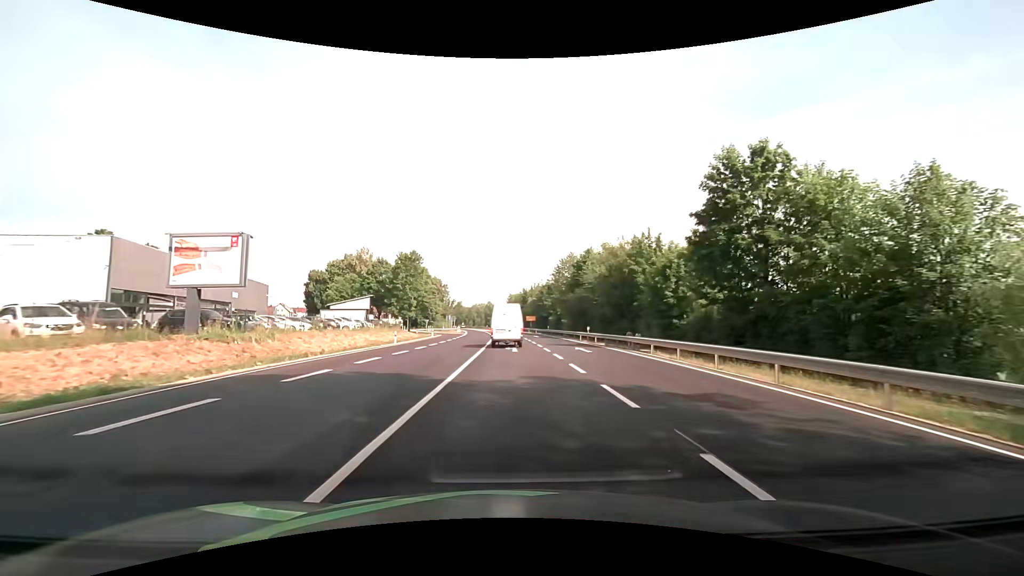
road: primary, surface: asphalt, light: Day
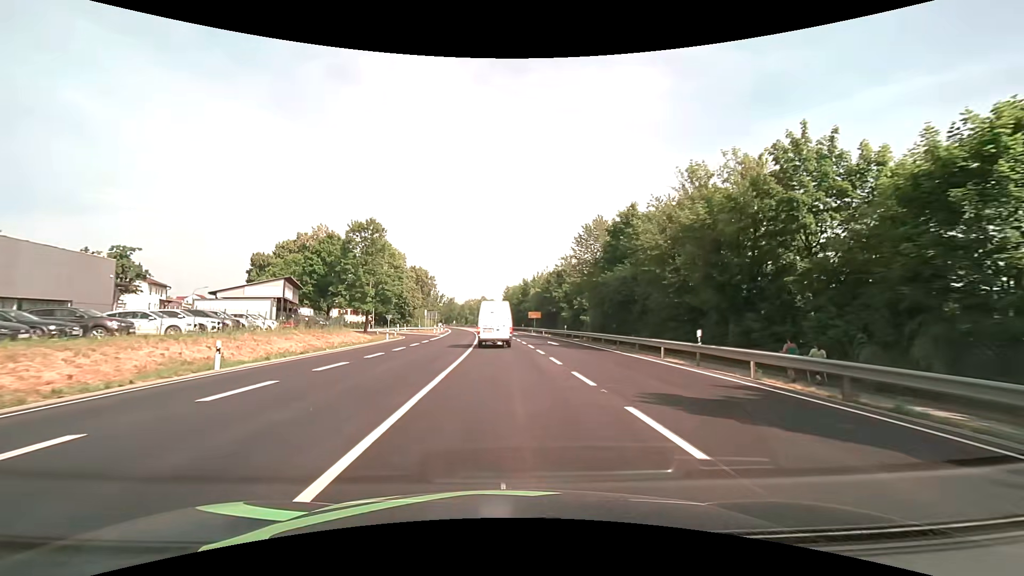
(+0.4, +26.9) m; +1°
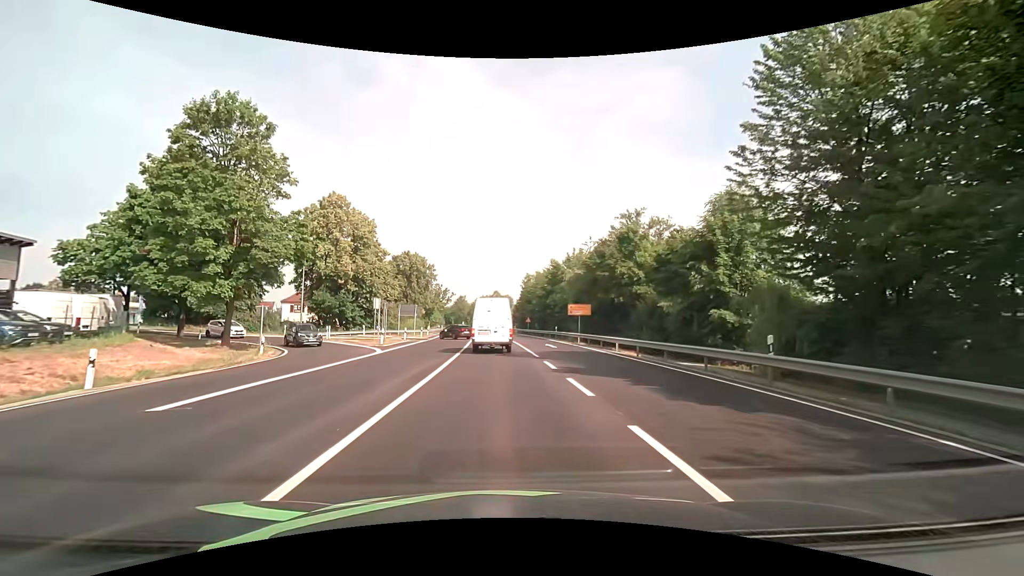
(-0.4, +36.9) m; -2°
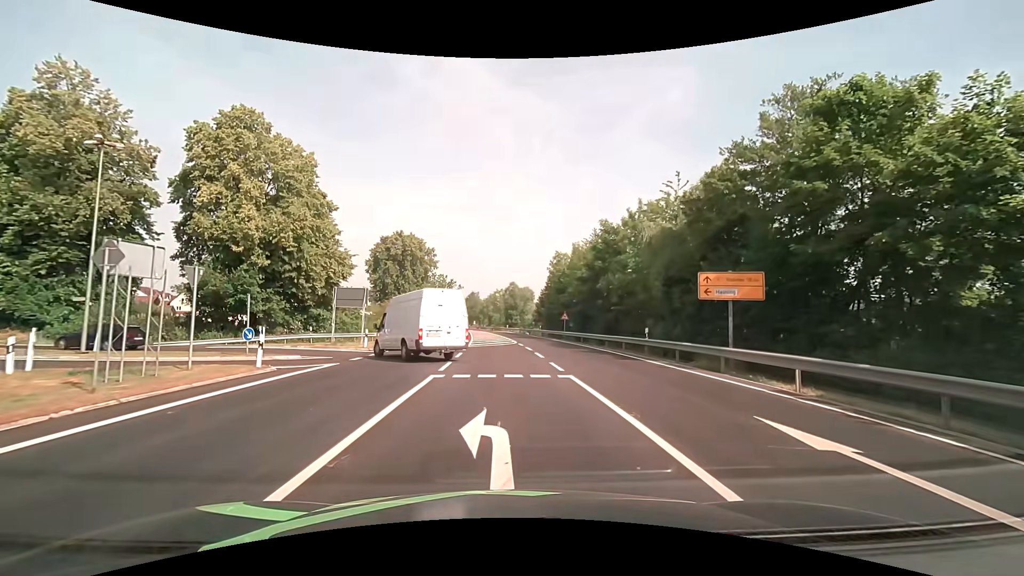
(-0.5, +28.5) m; -2°
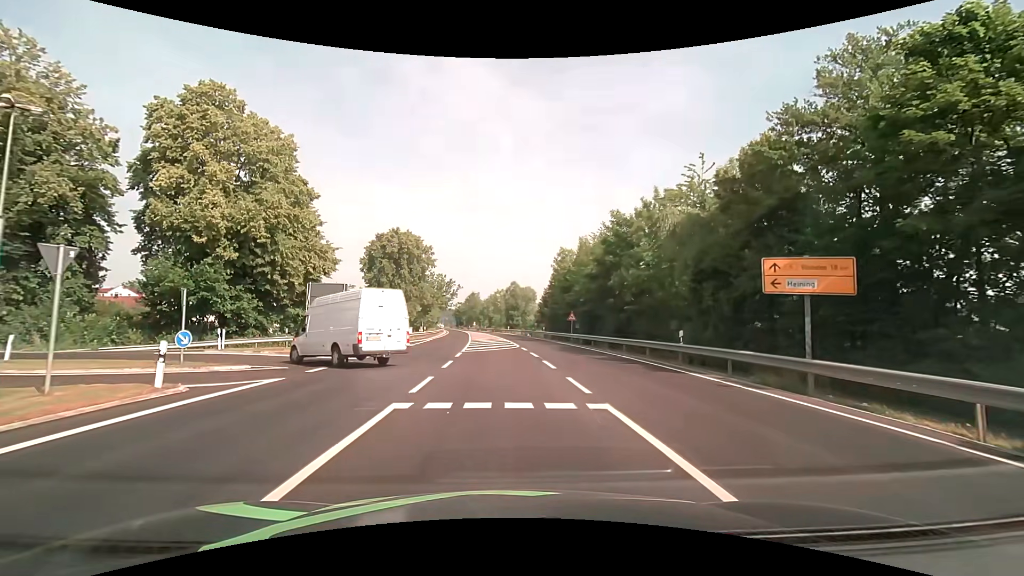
(0.0, +4.5) m; 0°
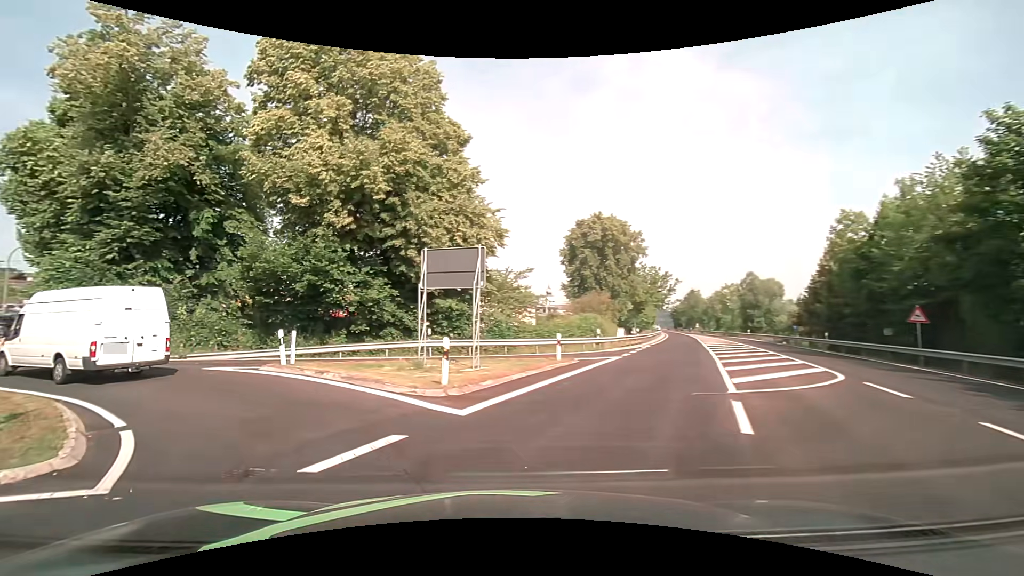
(-1.5, +15.3) m; -24°
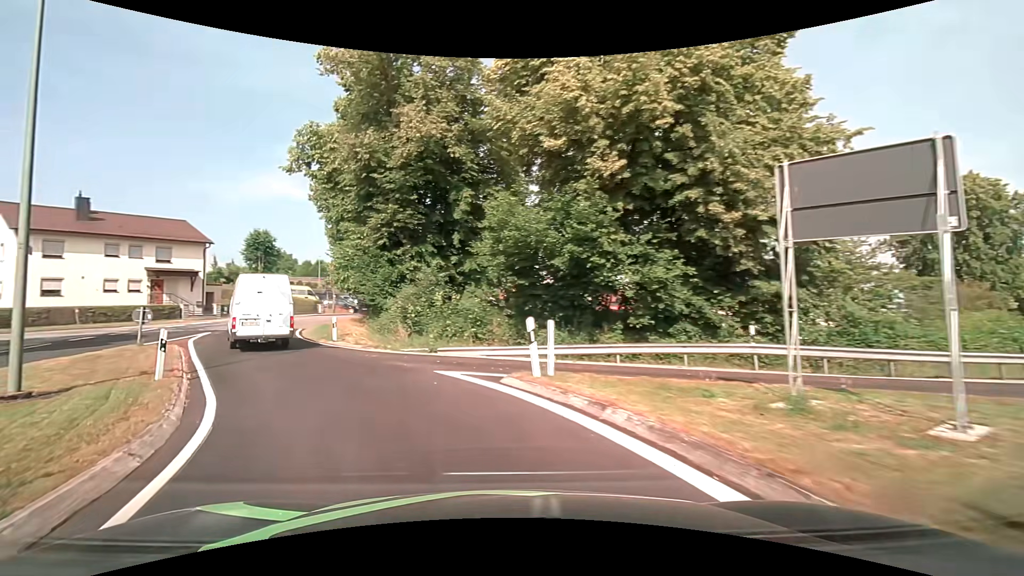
(-1.9, +7.7) m; -29°
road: unclassified
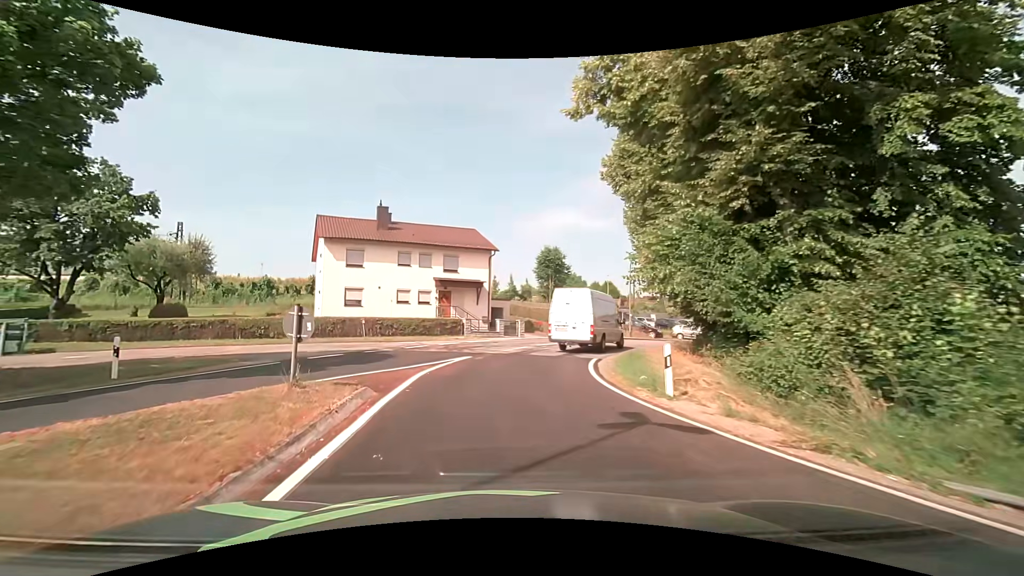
(-3.9, +12.4) m; -30°
(0, +10) (+1, +20) (+5, +29) (+12, +36) (+21, +40) (+31, +44) (+40, +47) (+50, +50) (+59, +54) (+68, +57) m
